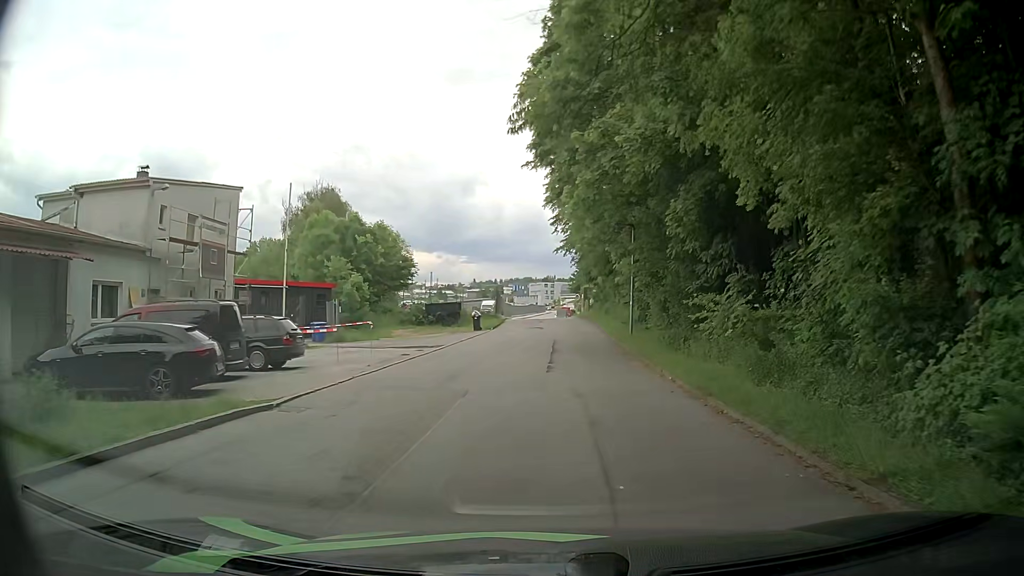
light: Day
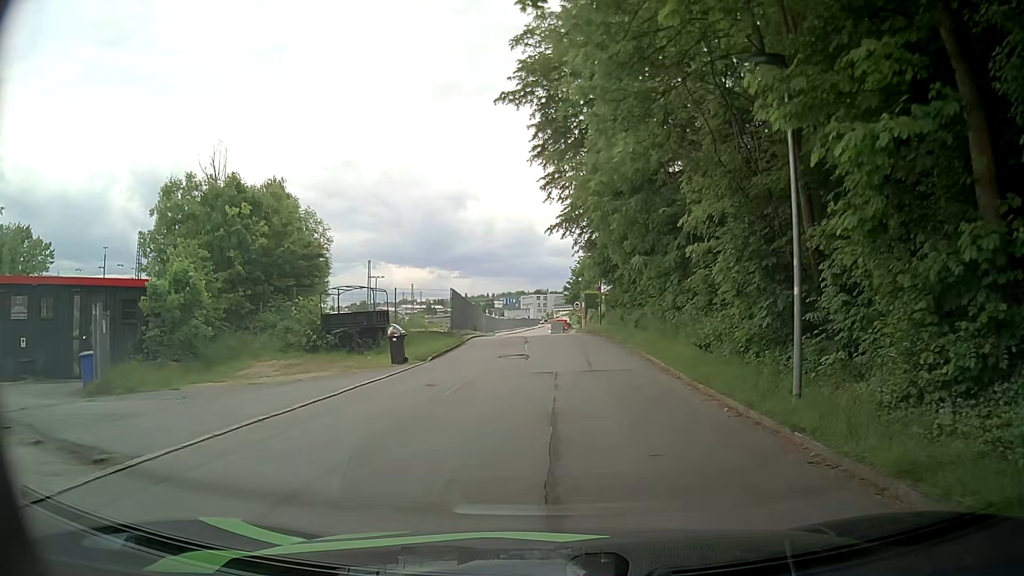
(+0.6, +19.8) m; +2°
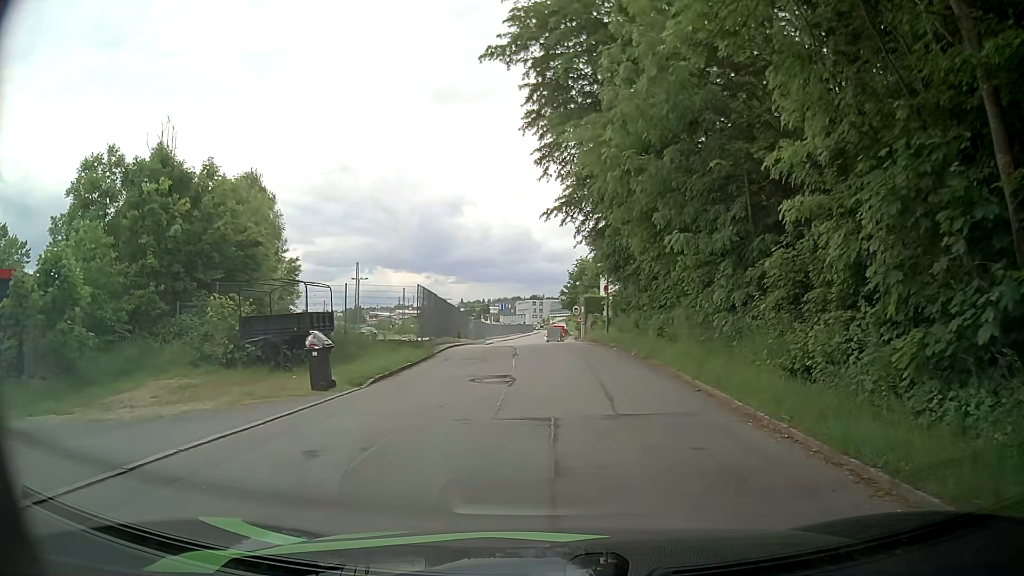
(0.0, +6.9) m; -1°
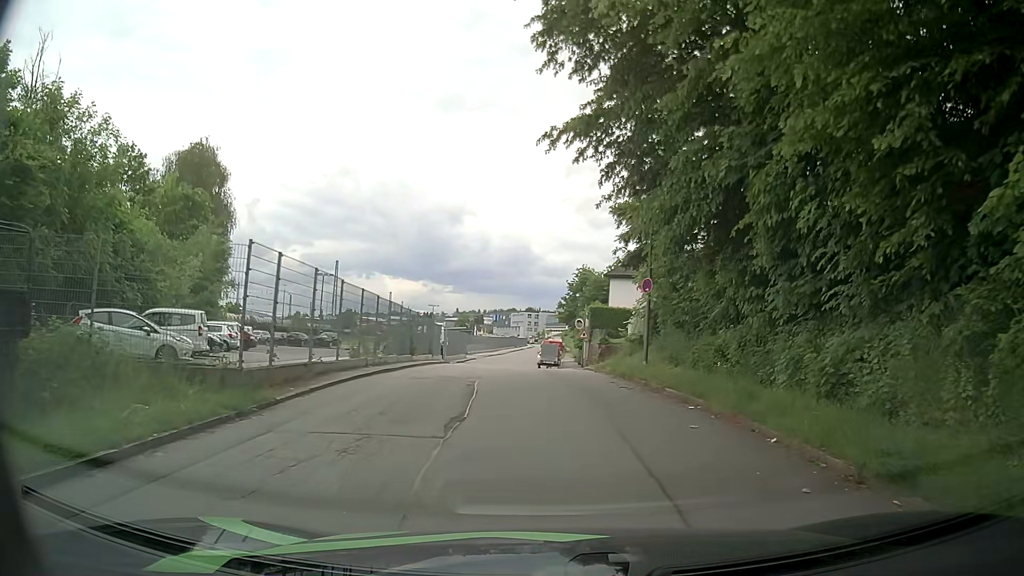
(+0.2, +13.7) m; 0°
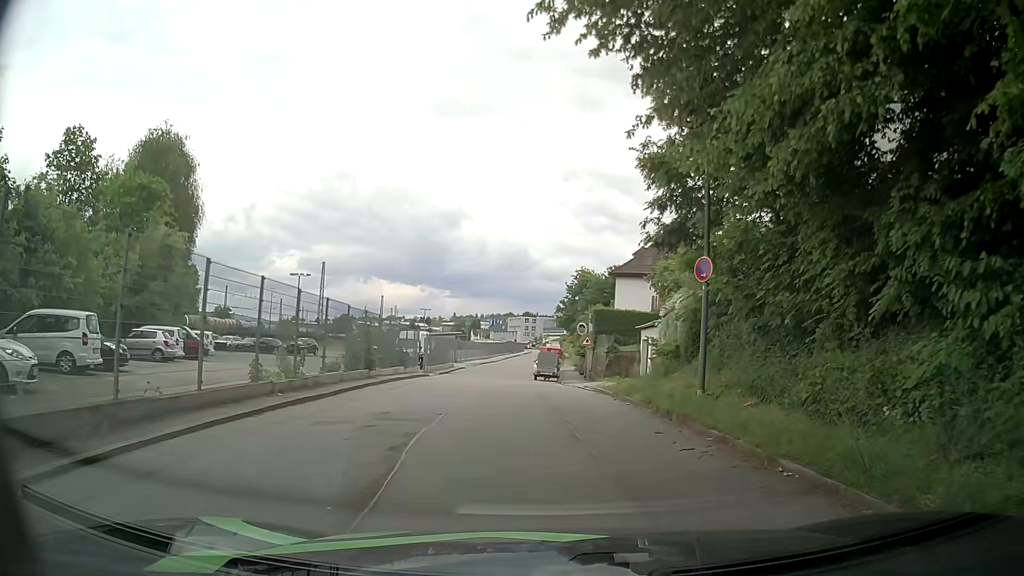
(+0.2, +6.9) m; +2°
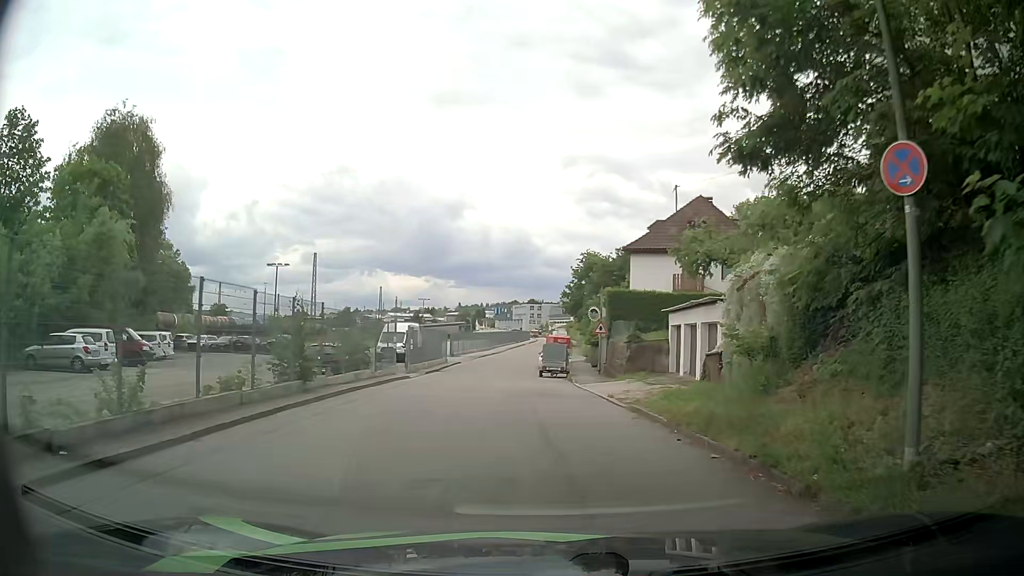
(-0.1, +6.9) m; -1°
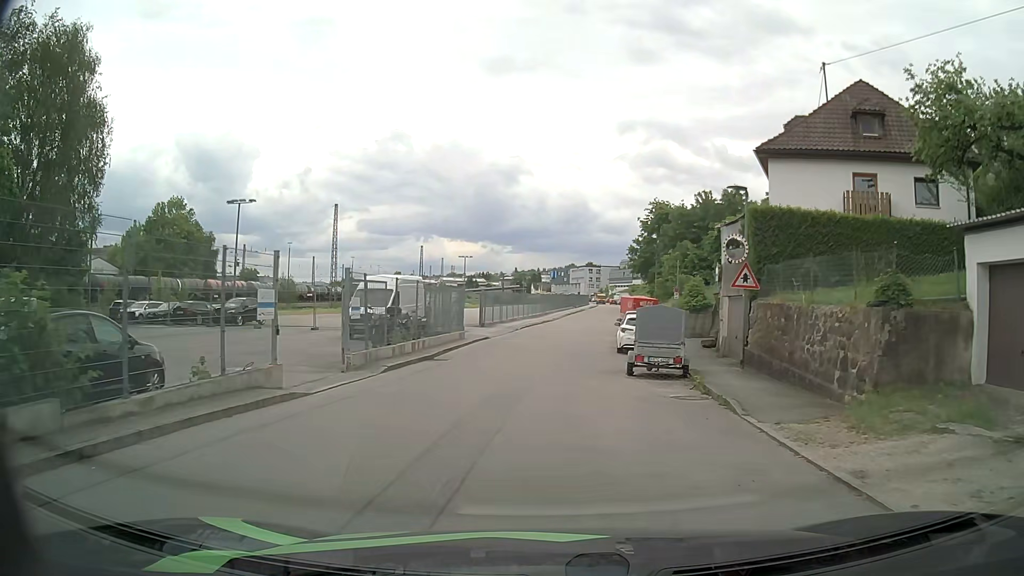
(-0.8, +18.8) m; -4°
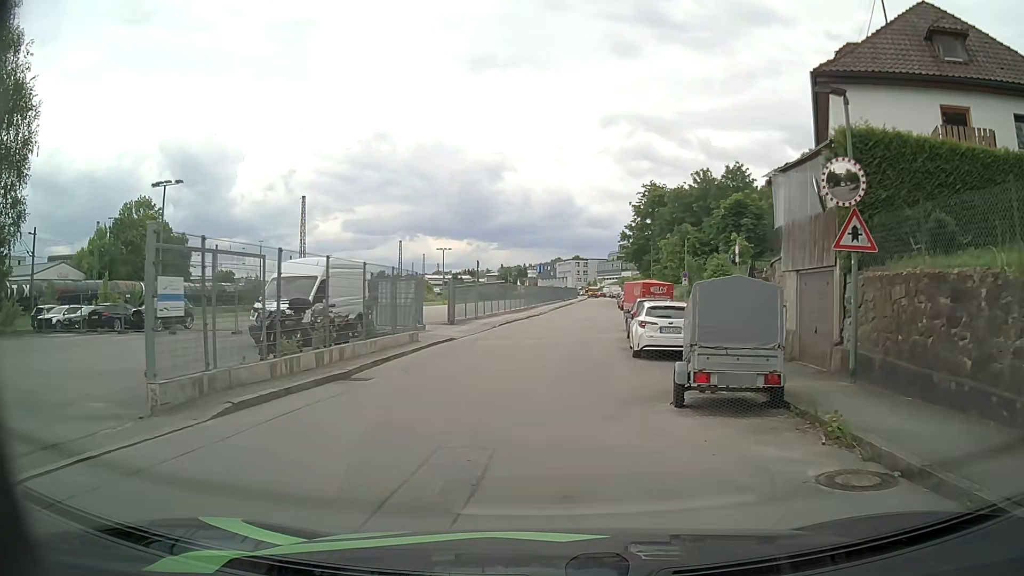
(+0.1, +8.0) m; +2°
(0, +10) (+1, +20) (+1, +30) (+2, +40) (+3, +50) (+4, +60) (+5, +70) (+6, +80) (+6, +90) (+7, +100) m
